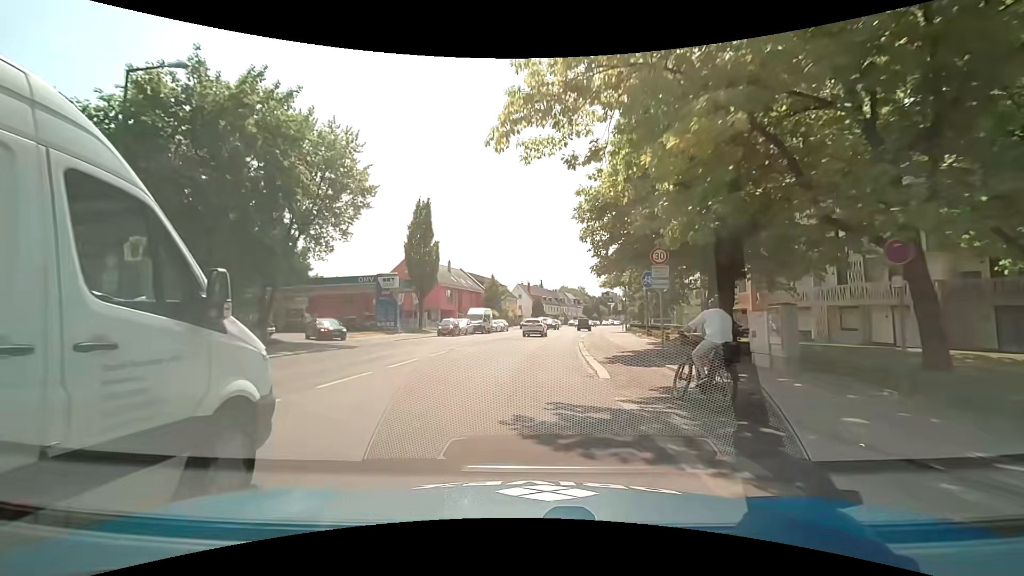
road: secondary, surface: asphalt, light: Day
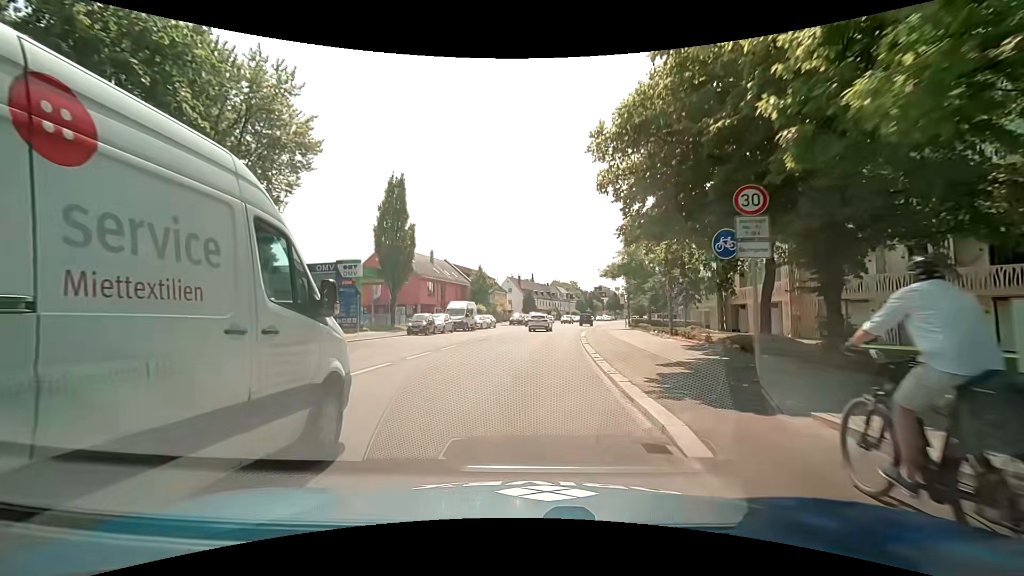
(+0.1, +7.6) m; +1°
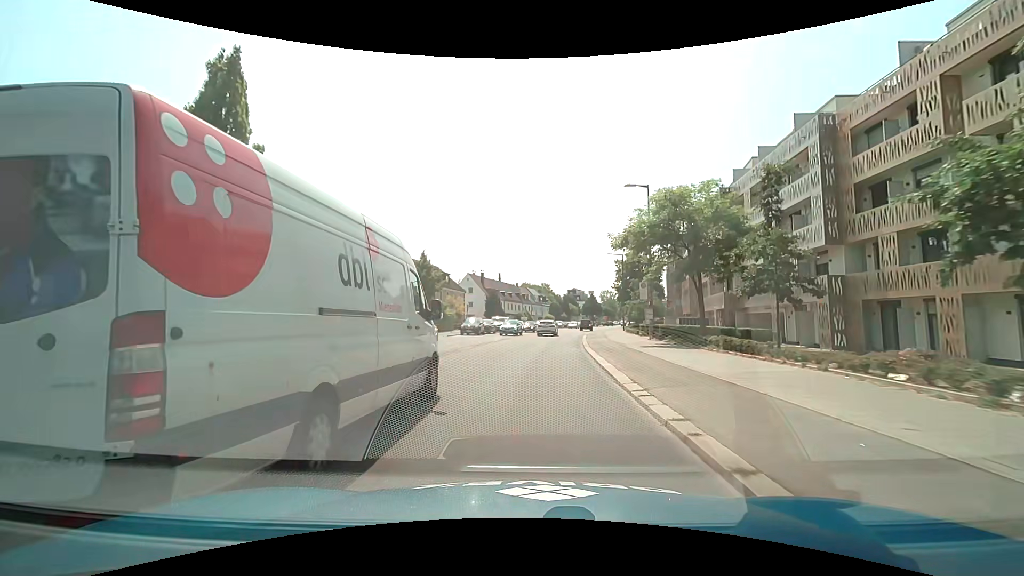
(+0.7, +22.9) m; +4°
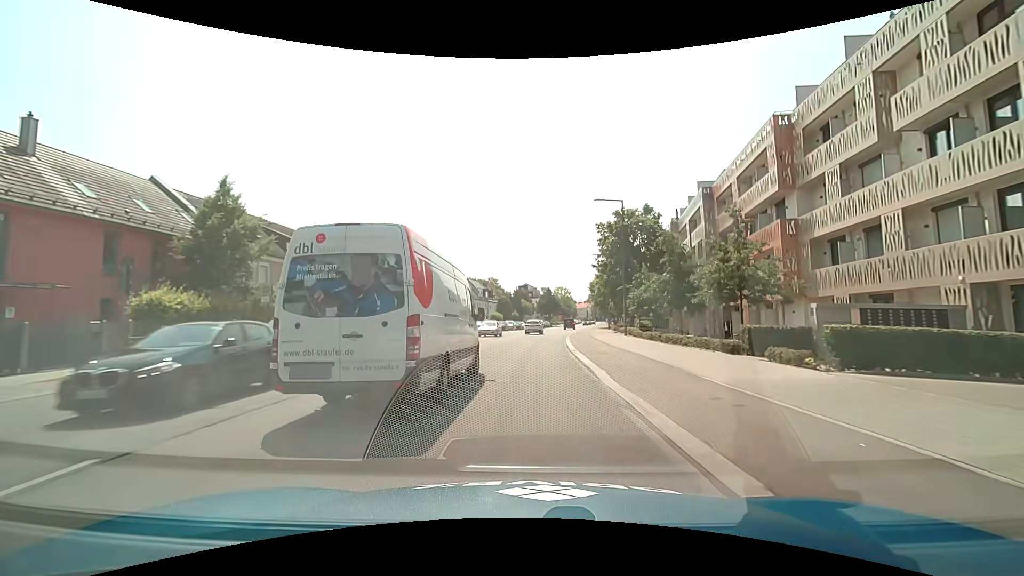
(+1.3, +30.5) m; +5°
(0, +10) (0, +20) (+1, +30) (+1, +40) (+2, +50) (+2, +60) (+3, +70) (+5, +80) (+6, +90) (+7, +100) m
